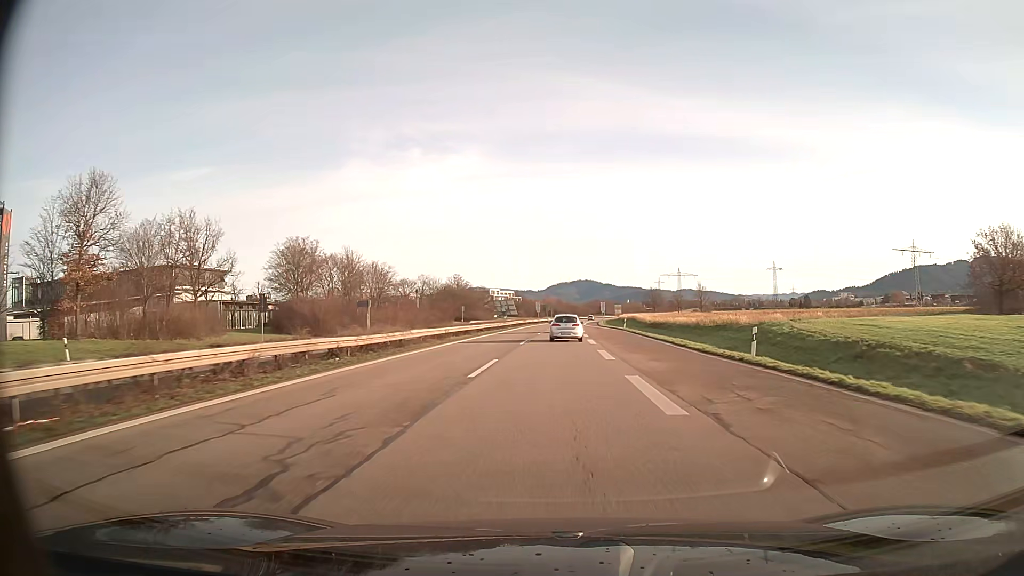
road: trunk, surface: asphalt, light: Day
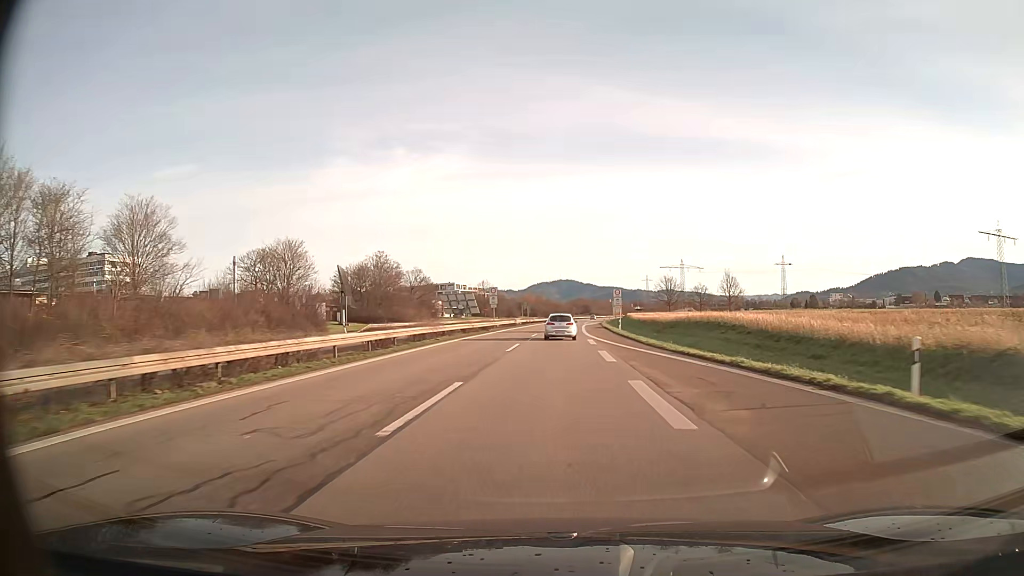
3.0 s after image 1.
(+1.0, +61.4) m; +2°
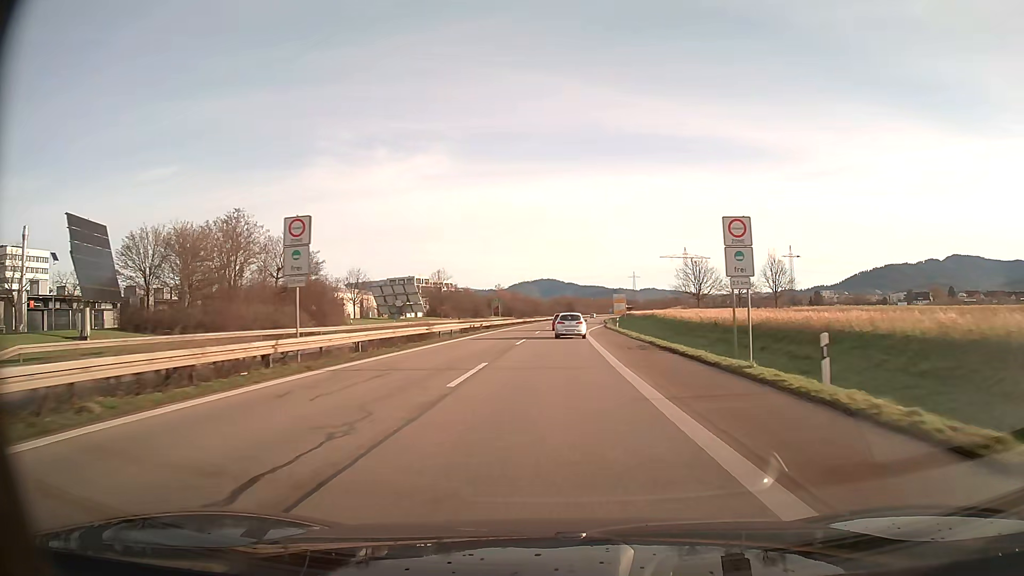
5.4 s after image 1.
(+0.6, +49.2) m; +2°
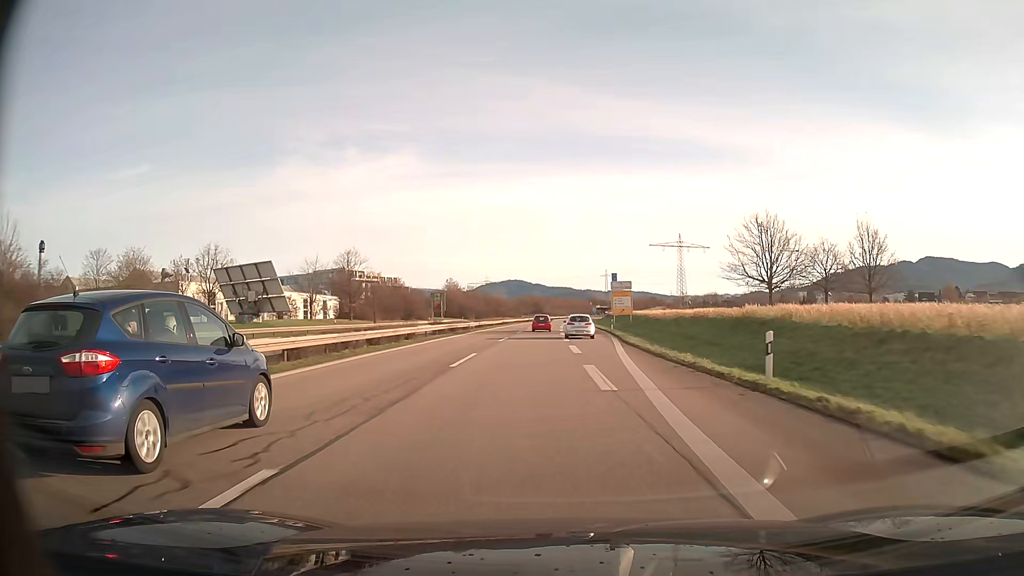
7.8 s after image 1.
(+1.0, +49.3) m; +3°
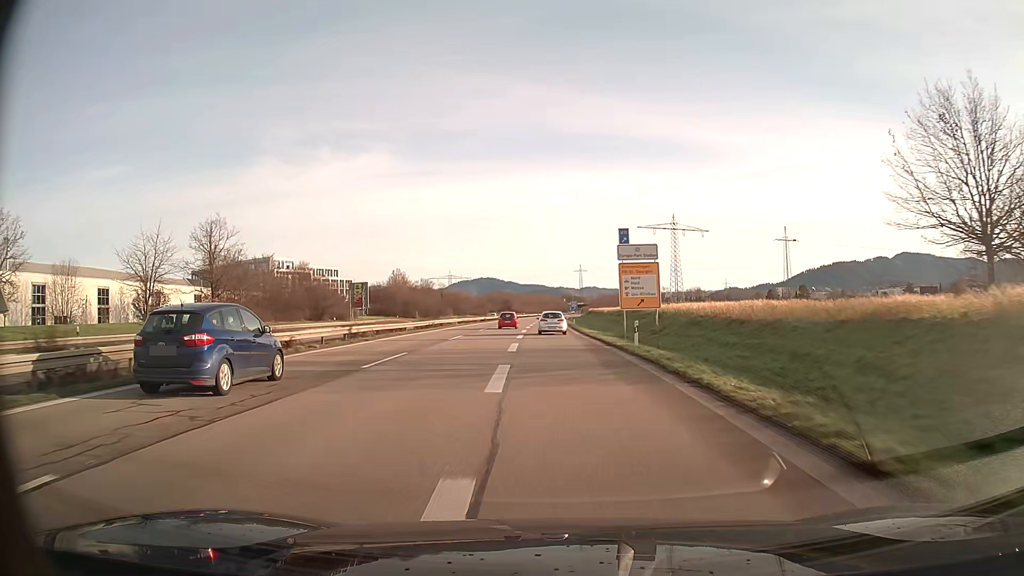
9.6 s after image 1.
(+0.8, +37.1) m; +2°
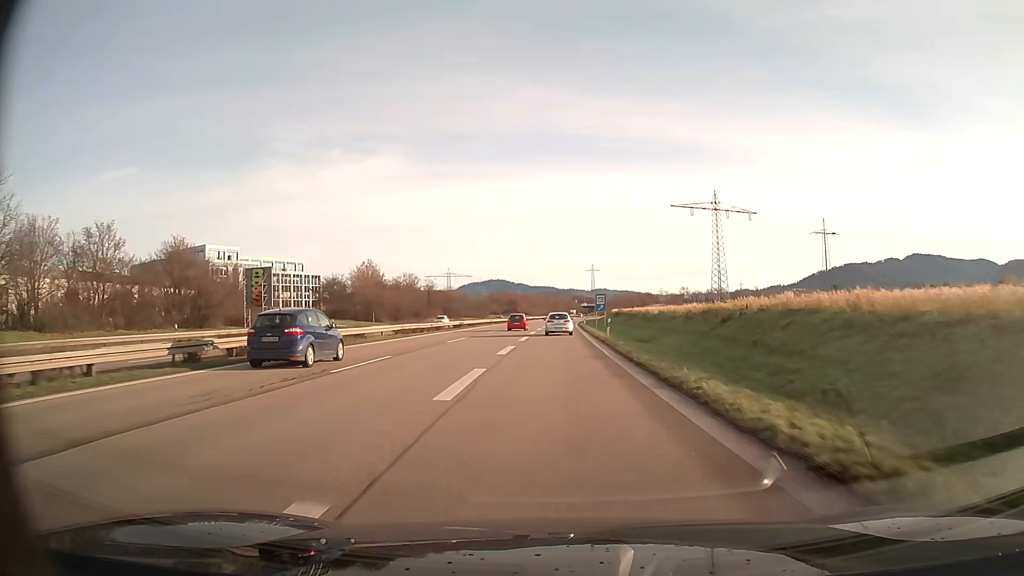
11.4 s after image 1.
(-0.3, +37.2) m; -1°
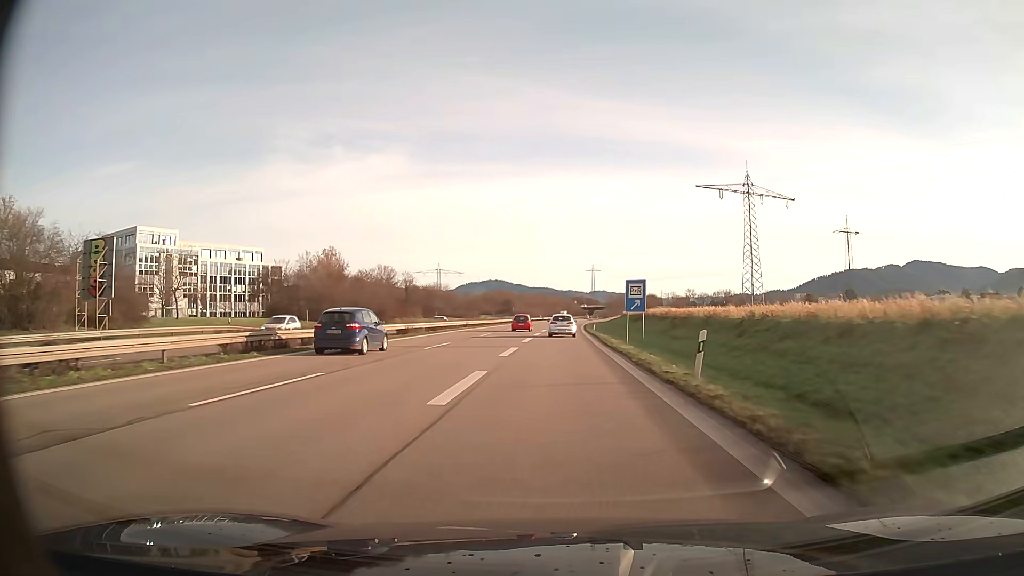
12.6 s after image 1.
(0.0, +24.7) m; 0°
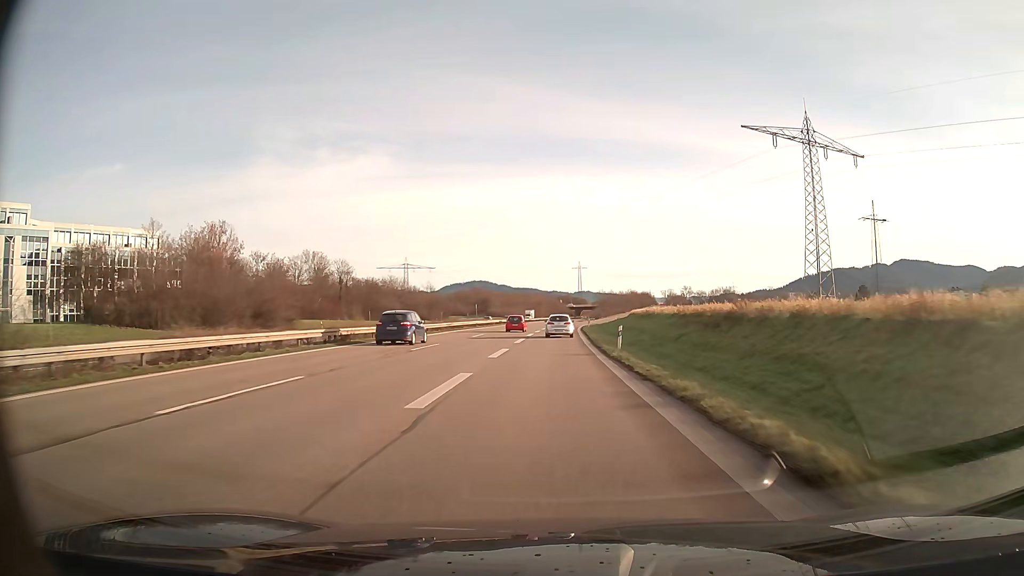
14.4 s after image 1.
(+0.5, +36.8) m; +1°
